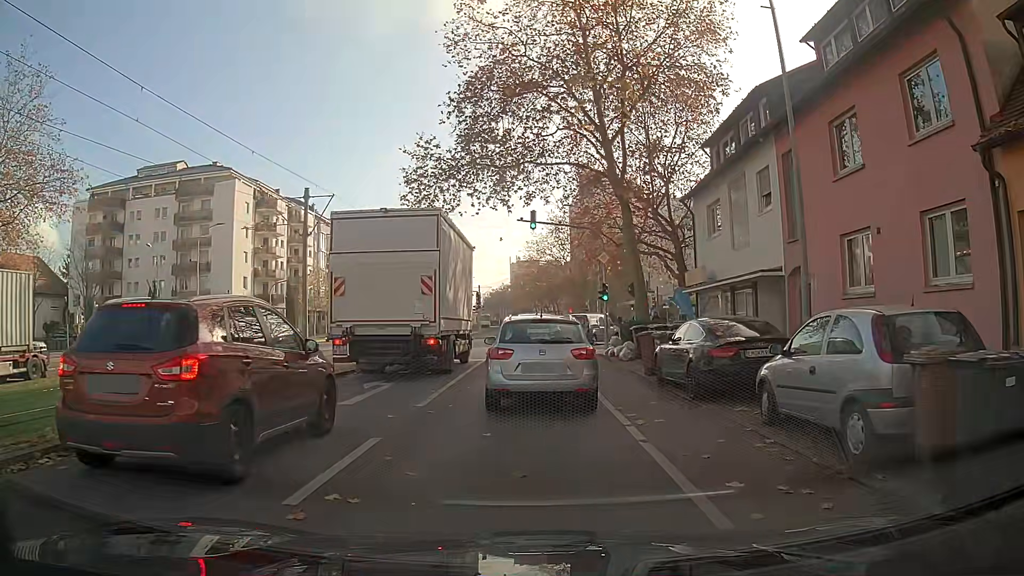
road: tertiary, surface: asphalt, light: Day
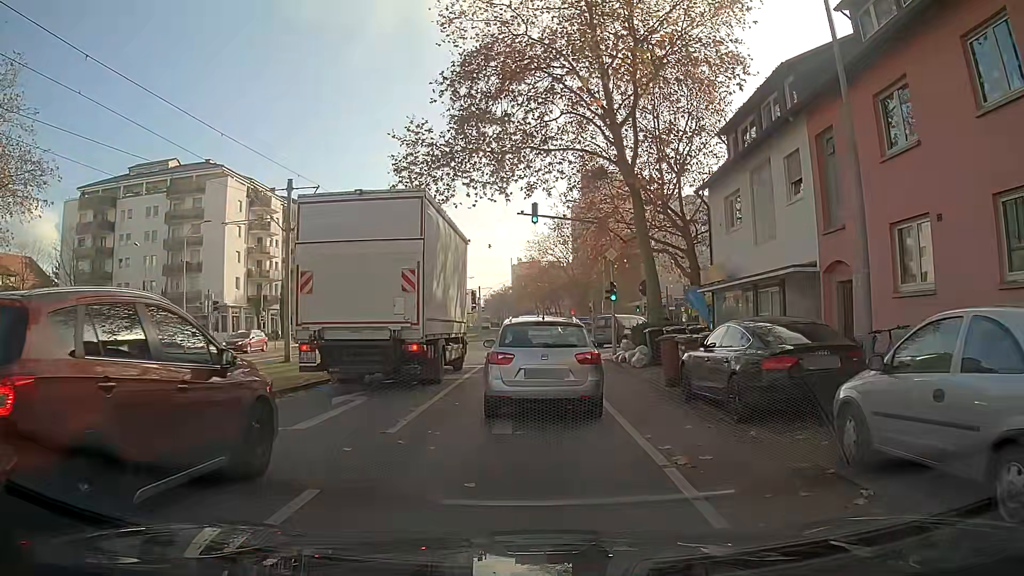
(0.0, +2.4) m; 0°
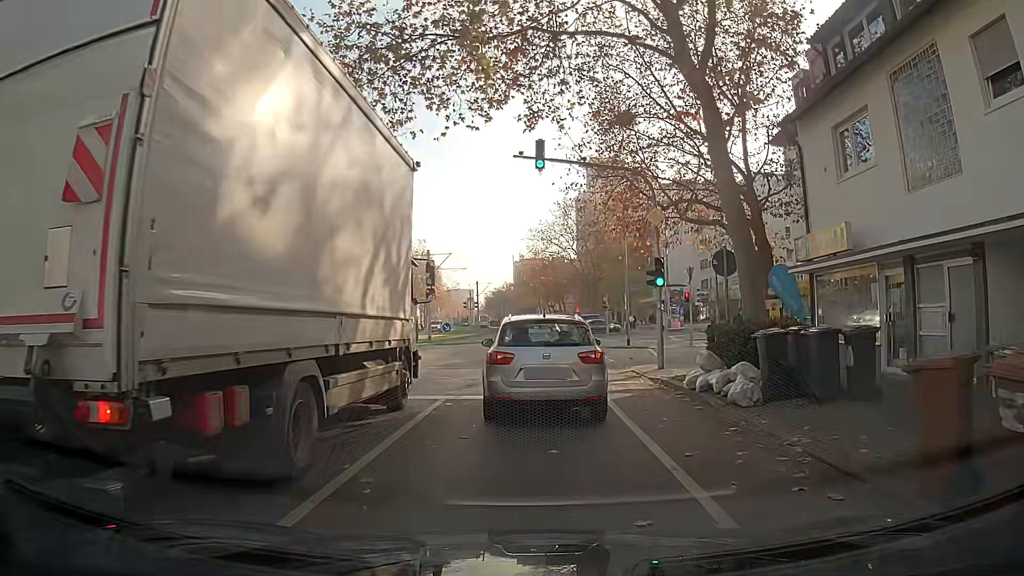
(-0.1, +9.6) m; -1°
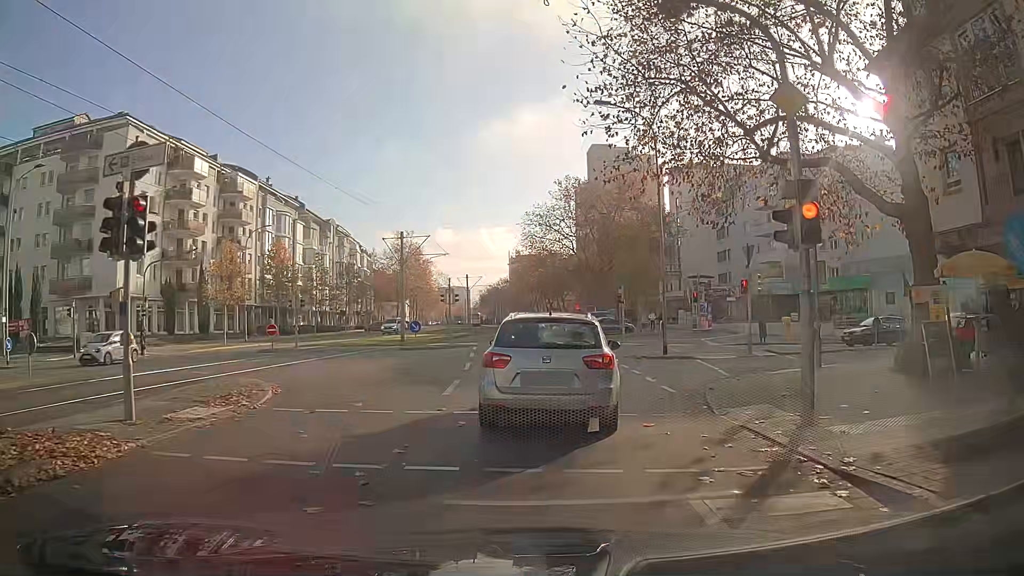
(0.0, +10.4) m; 0°
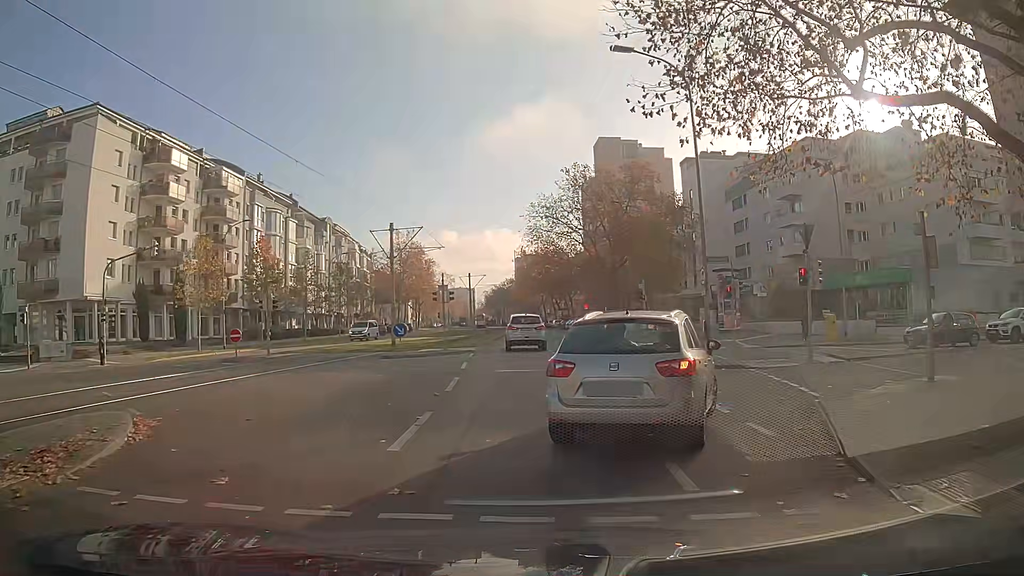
(0.0, +5.3) m; -1°
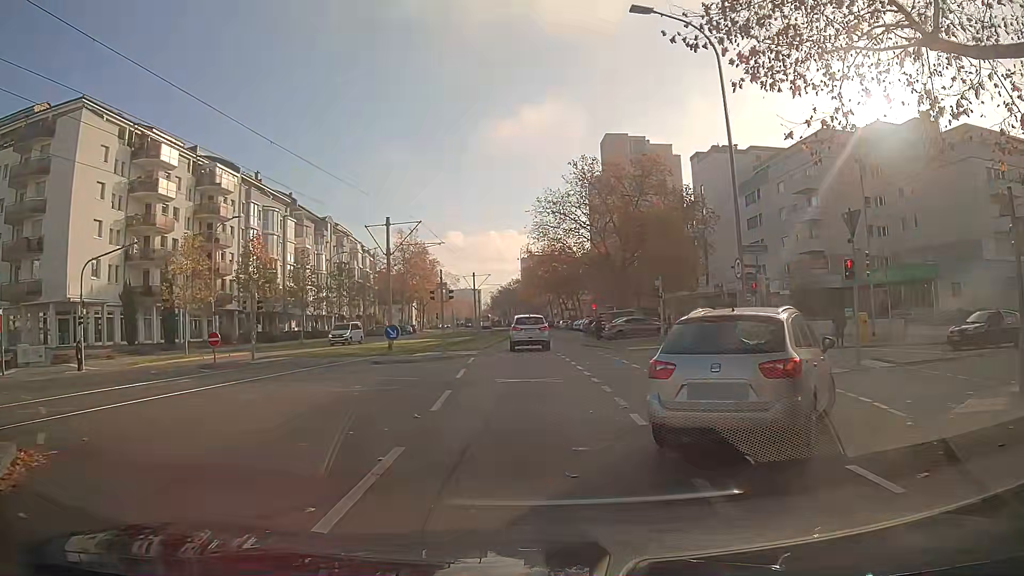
(0.0, +2.9) m; -2°
